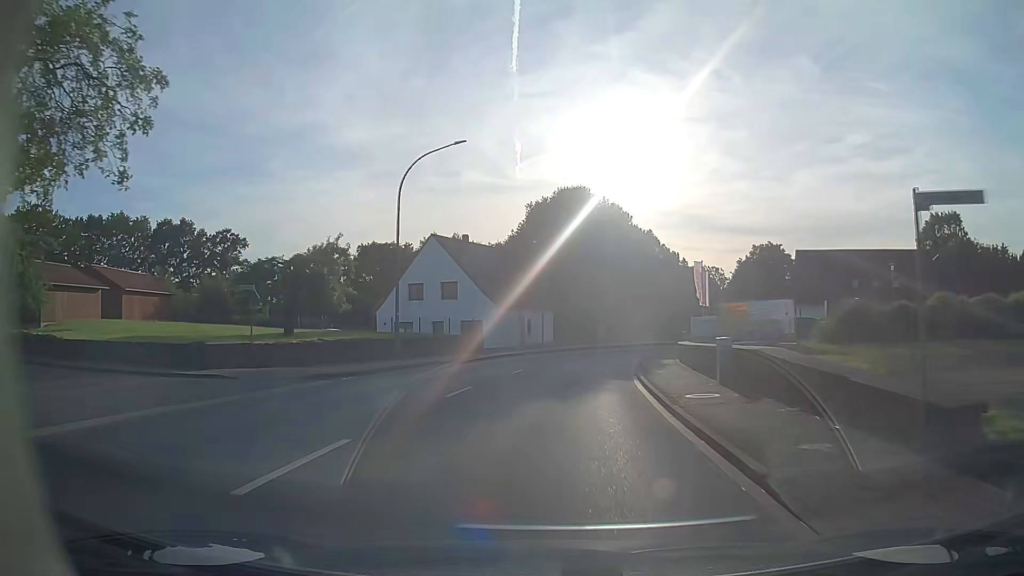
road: primary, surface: asphalt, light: Day
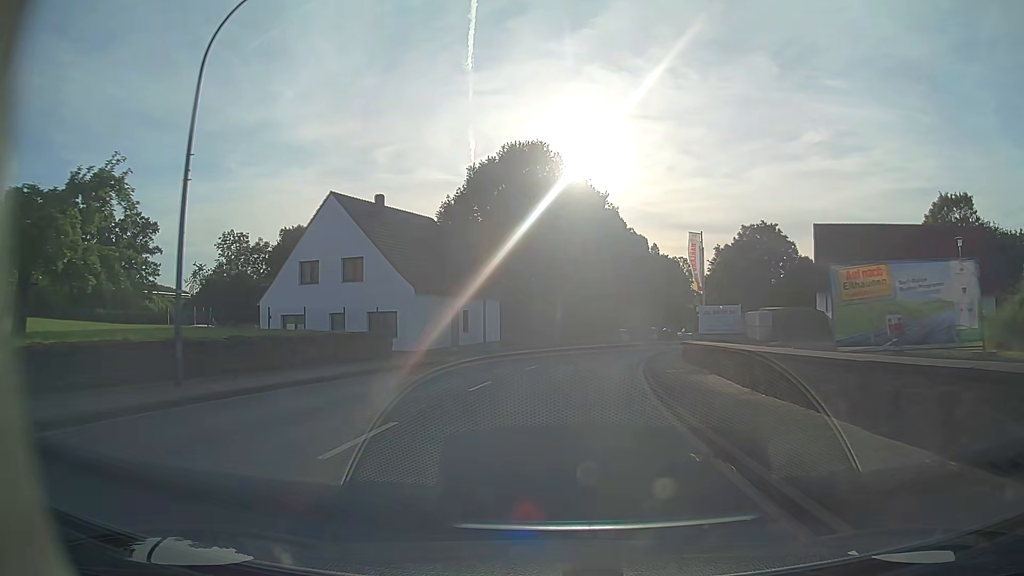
(+0.5, +16.0) m; +4°
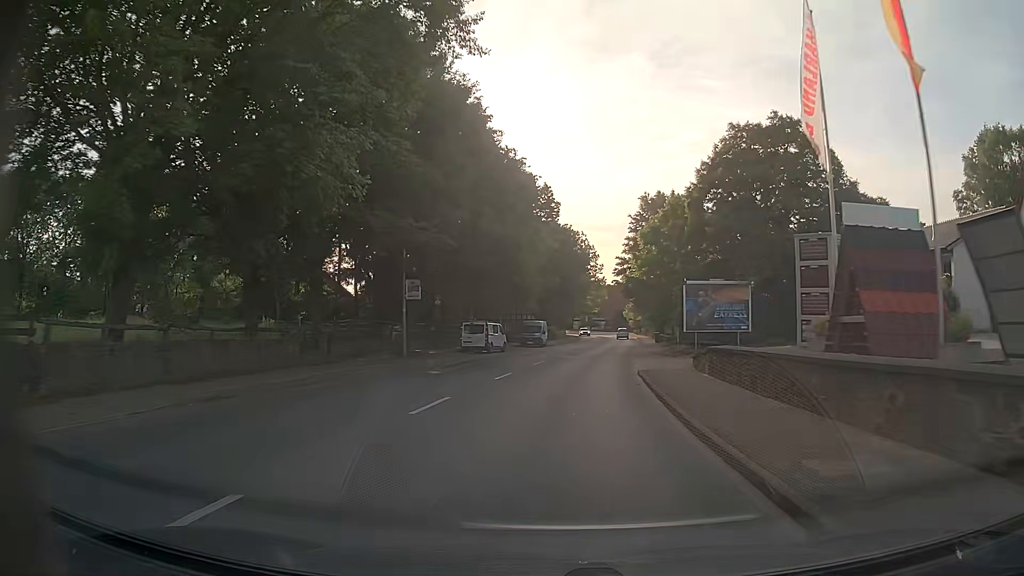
(+4.1, +40.2) m; +11°
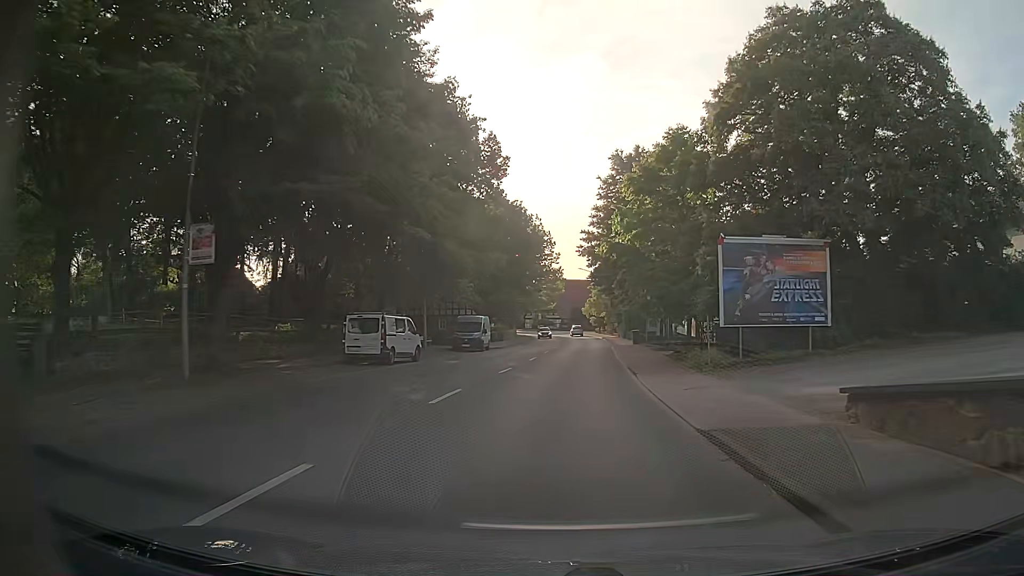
(+0.5, +16.6) m; +4°
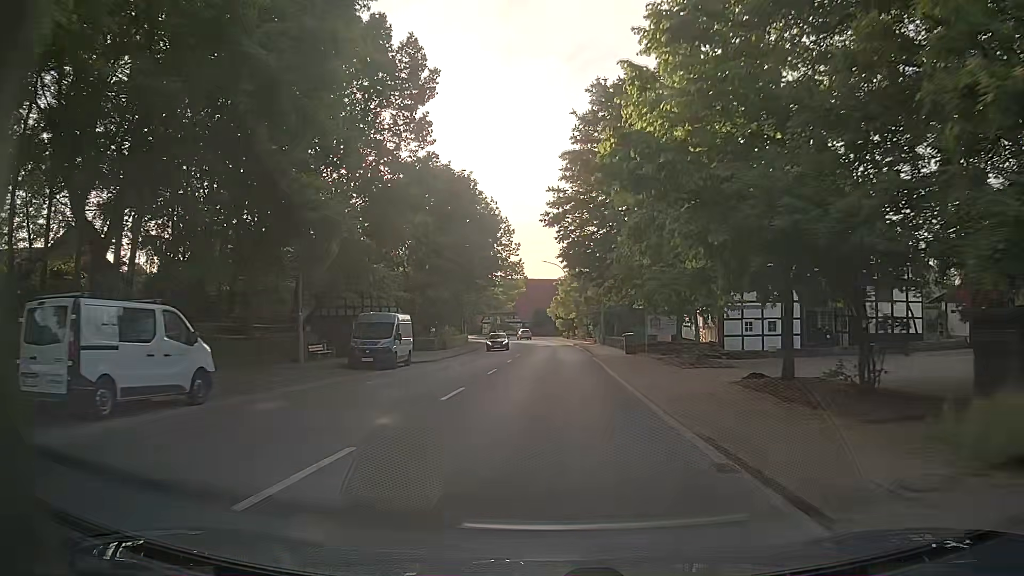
(+0.5, +16.8) m; +3°
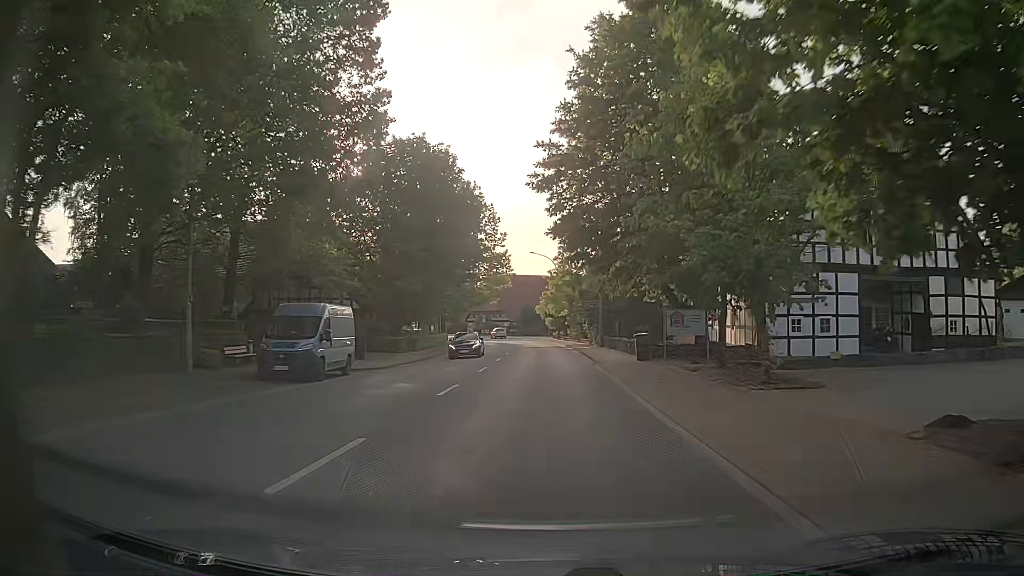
(0.0, +8.4) m; 0°
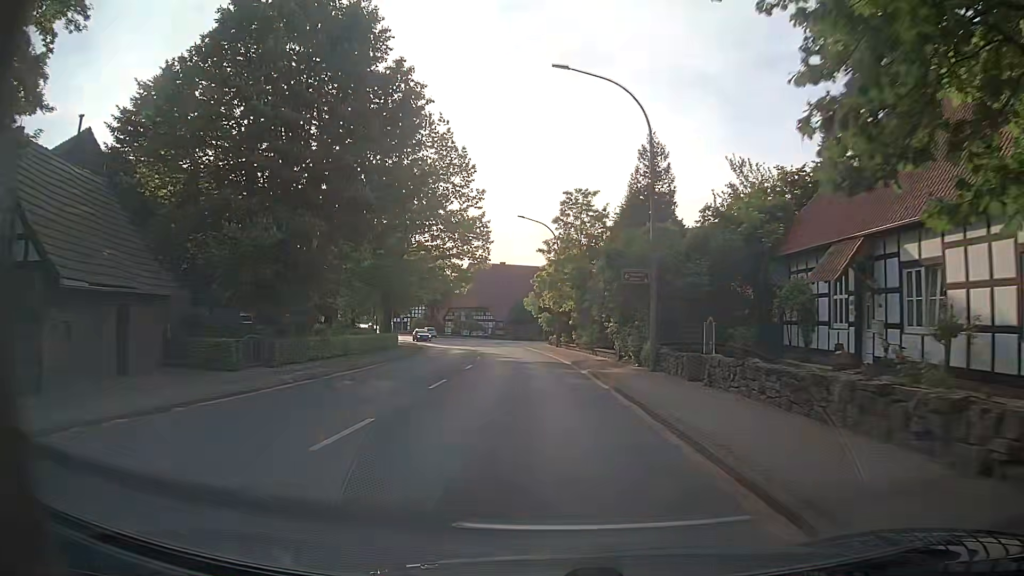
(+0.5, +25.0) m; +1°
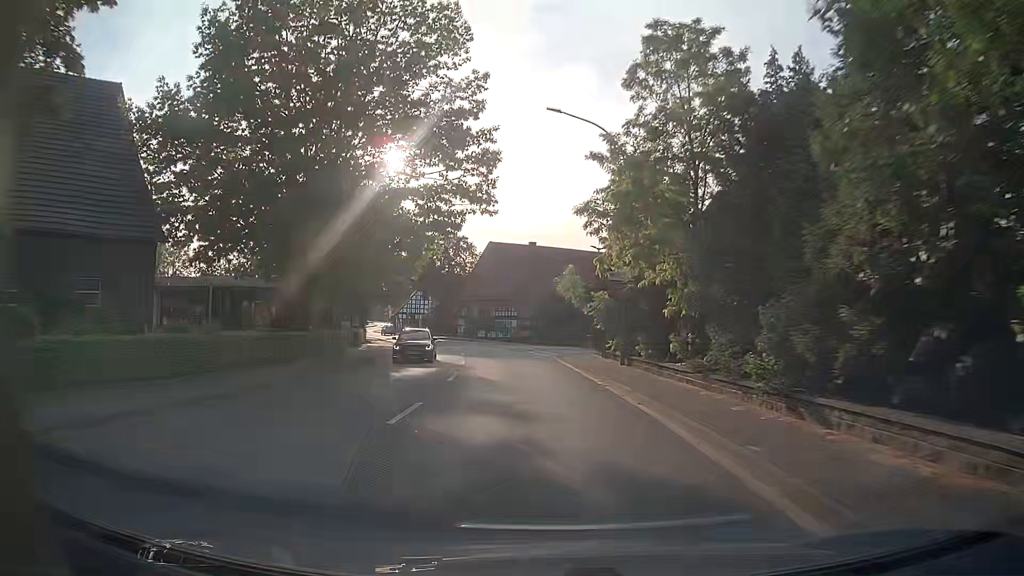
(-0.7, +25.0) m; -4°
(0, +10) (0, +20) (-1, +30) (-2, +40) (-4, +50) (-7, +59) (-10, +69) (-13, +78) (-18, +87) (-22, +96) m
